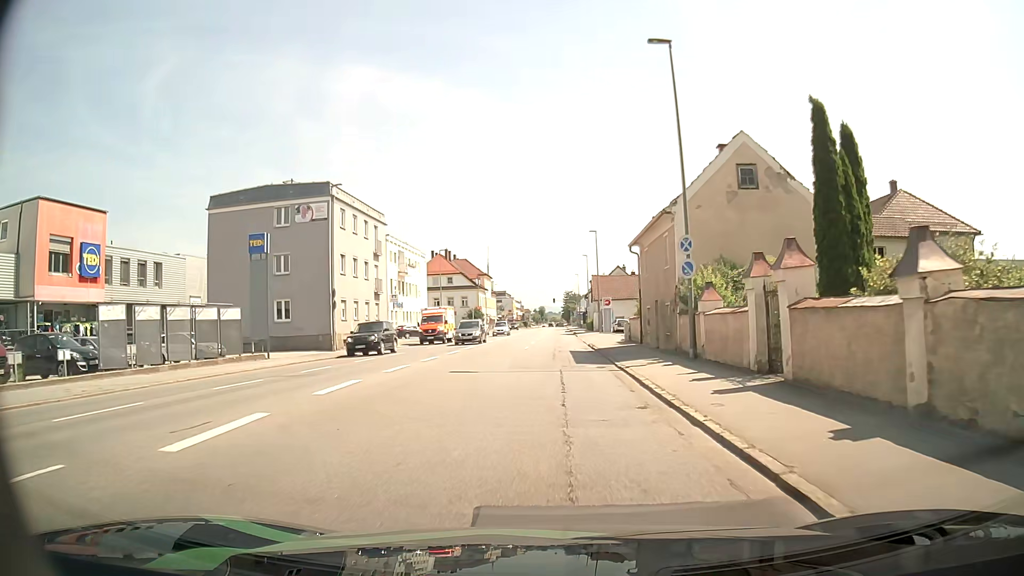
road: tertiary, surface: asphalt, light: Day
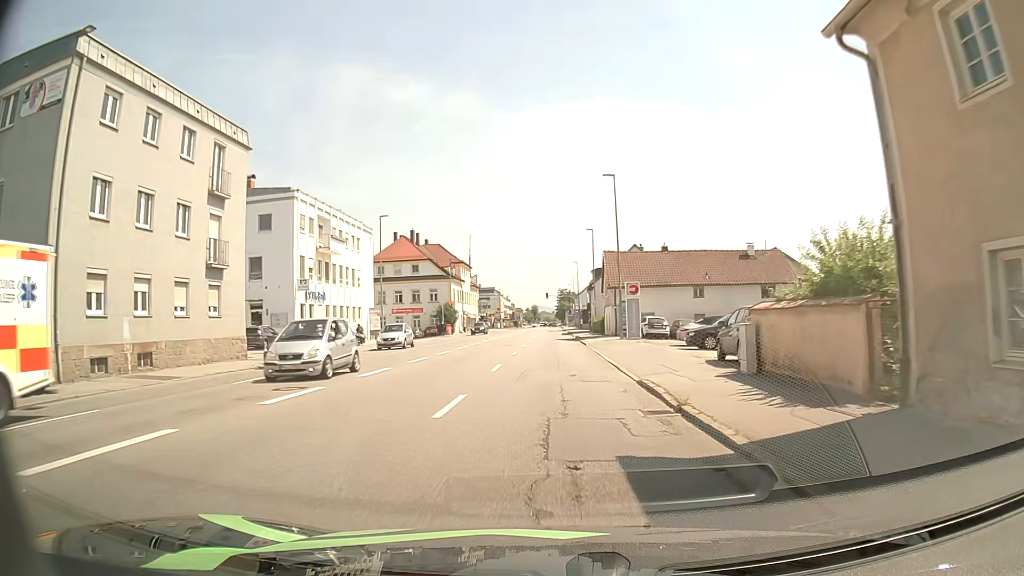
(+0.3, +25.9) m; +1°
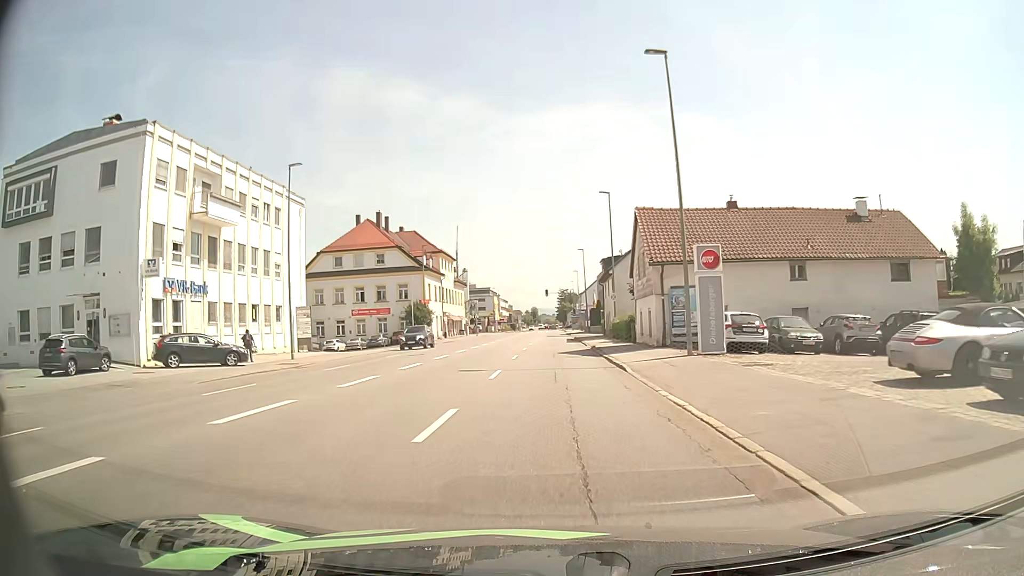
(0.0, +20.0) m; 0°
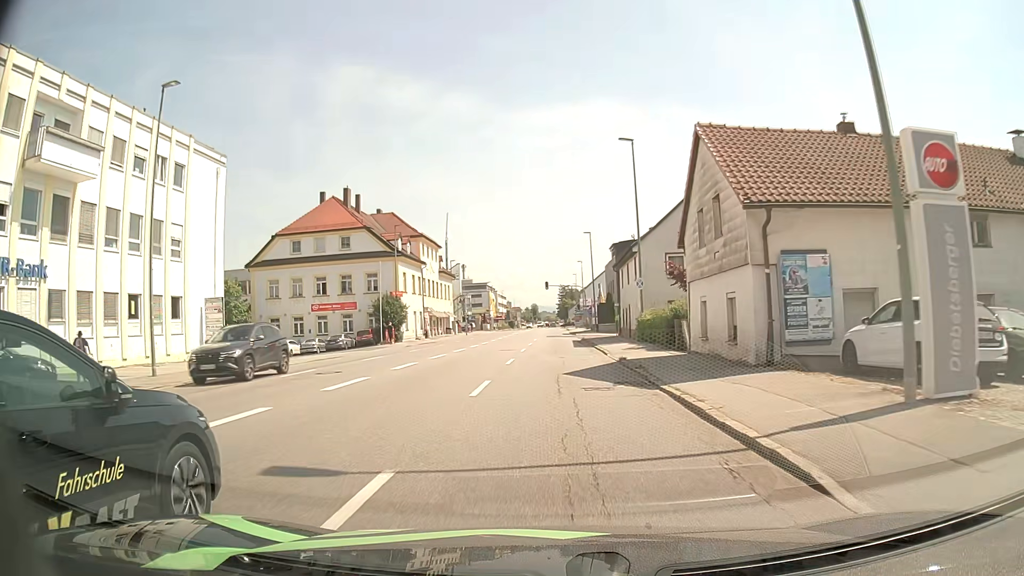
(-0.1, +13.6) m; 0°
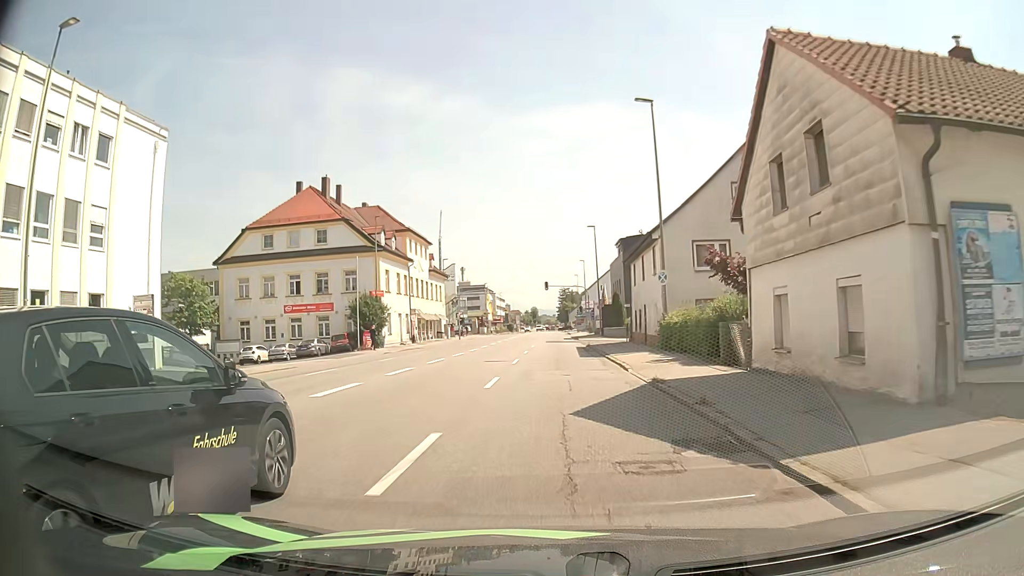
(0.0, +6.9) m; 0°
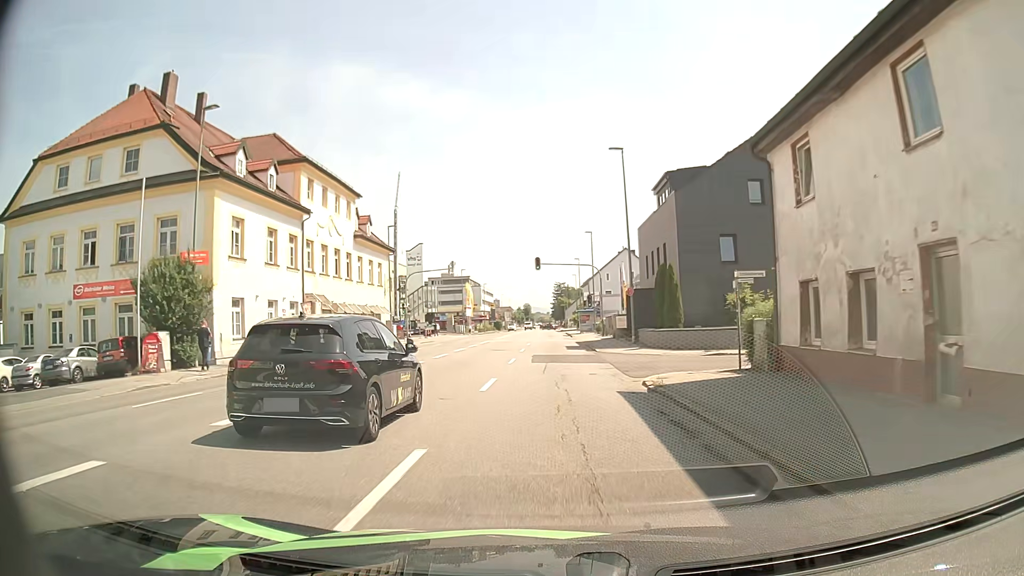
(+0.1, +28.0) m; +1°
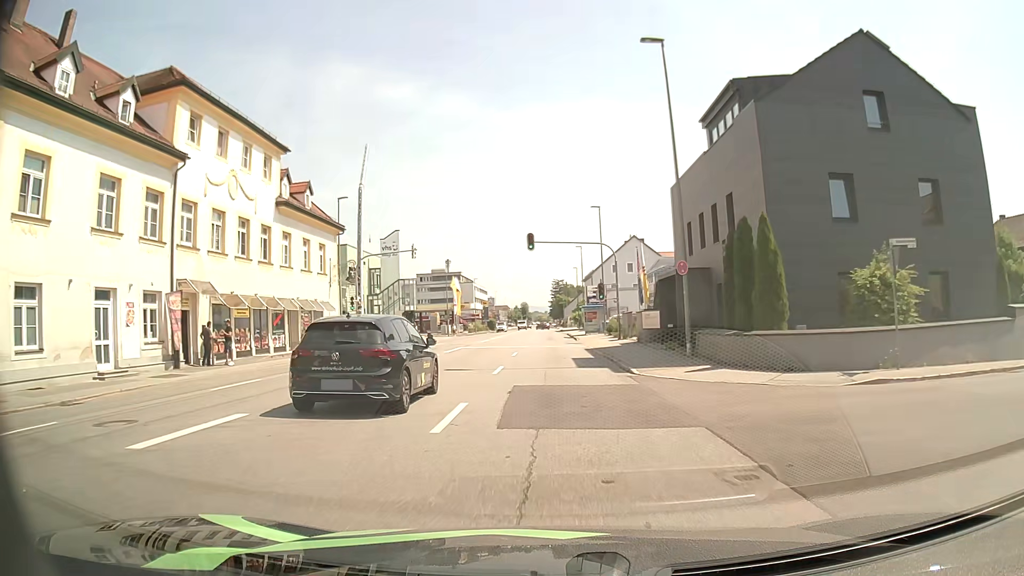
(+0.1, +14.3) m; 0°
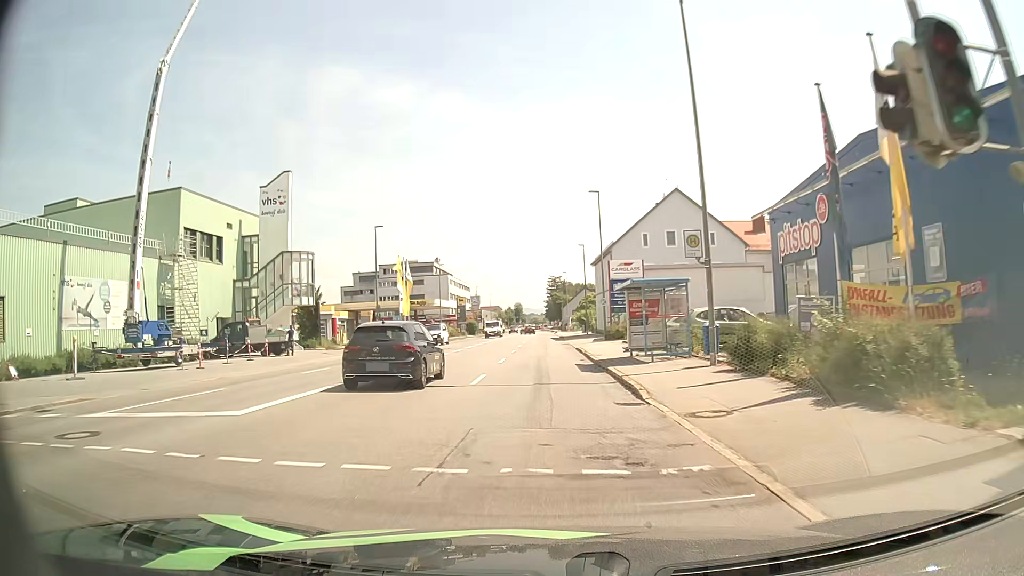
(+0.1, +36.4) m; 0°
(0, +10) (0, +20) (0, +30) (0, +40) (0, +50) (0, +60) (0, +70) (0, +80) (0, +90) (0, +100) m
